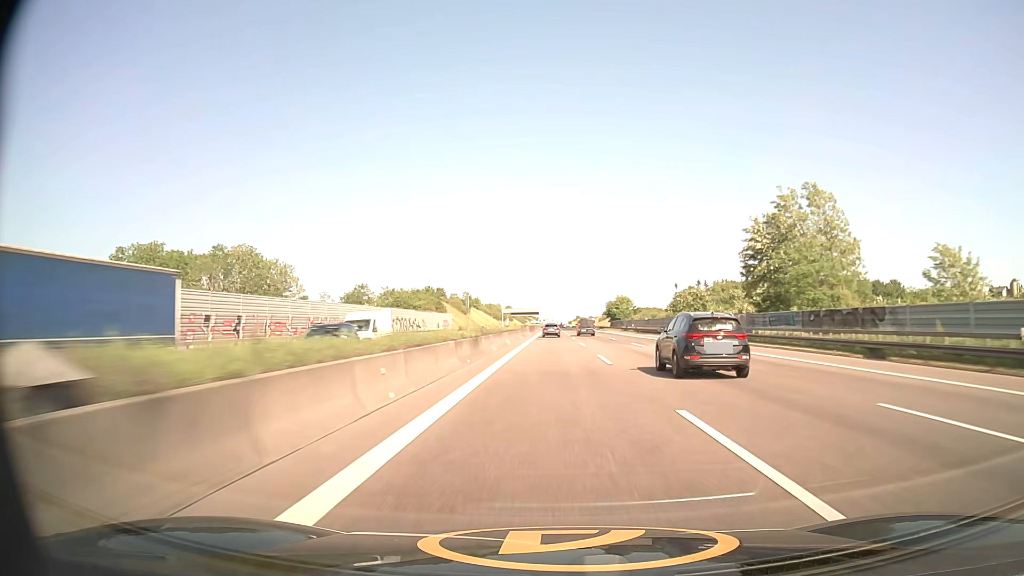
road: motorway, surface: asphalt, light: Day
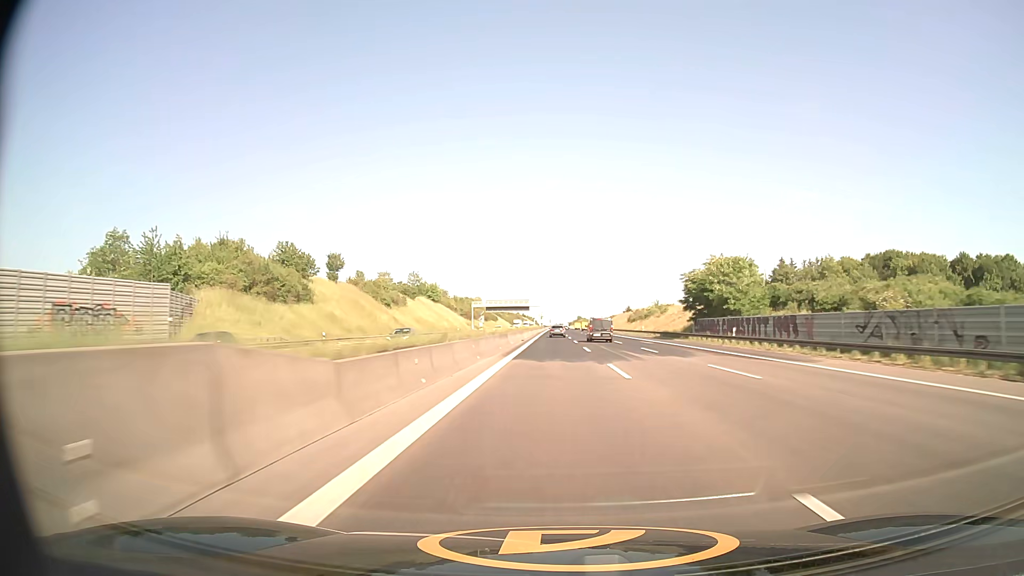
(0.0, +112.9) m; 0°
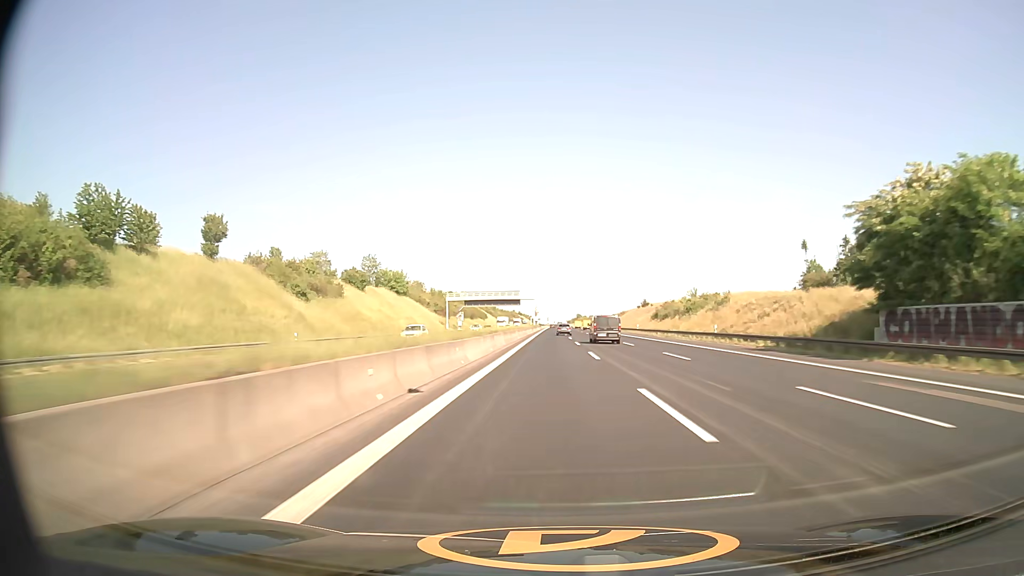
(+0.1, +45.3) m; 0°
(0, +10) (0, +20) (0, +30) (0, +40) (0, +50) (0, +60) (0, +70) (0, +80) (0, +90) (0, +100) m
